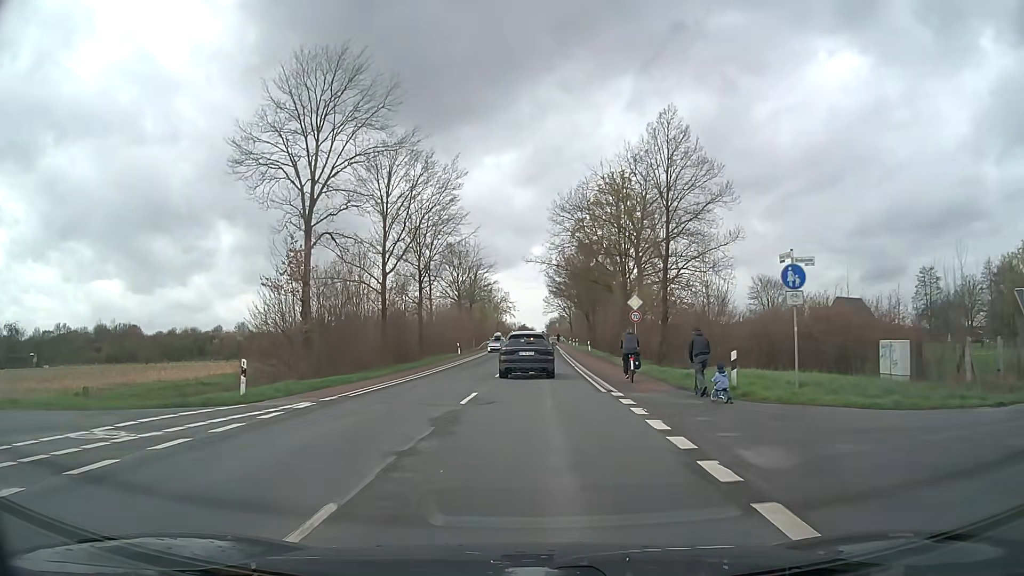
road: secondary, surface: asphalt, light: Day
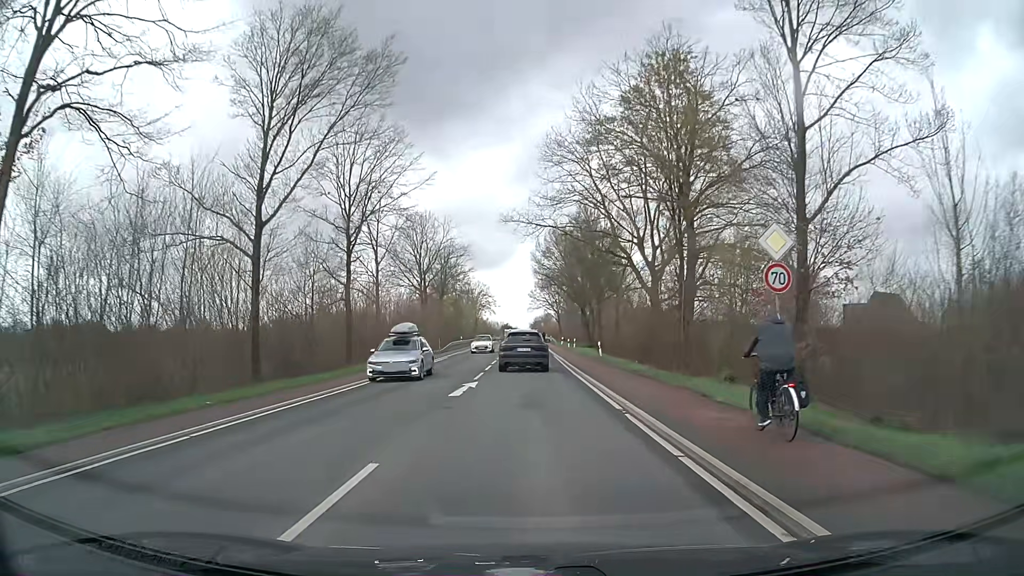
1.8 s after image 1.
(+0.2, +22.6) m; +1°
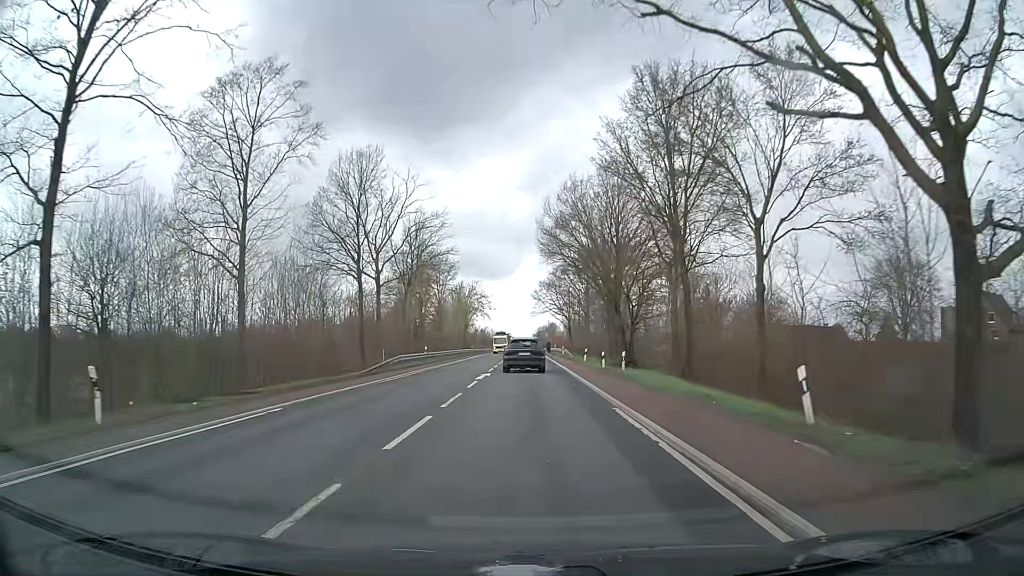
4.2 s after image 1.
(+0.1, +32.2) m; 0°
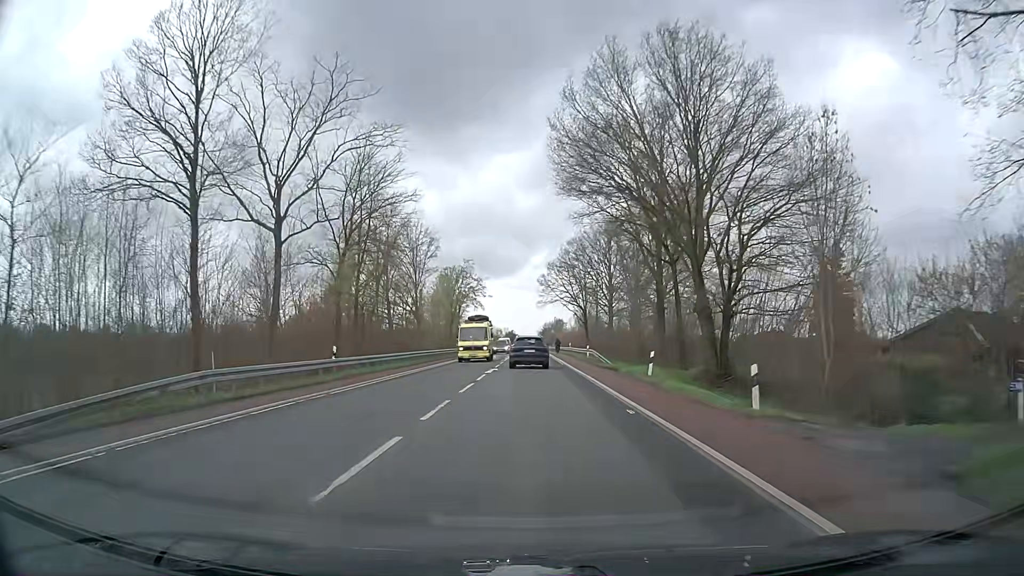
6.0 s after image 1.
(0.0, +27.5) m; 0°
(0, +10) (0, +20) (0, +30) (0, +40) (0, +50) (0, +60) (0, +70) (0, +80) (0, +90) (0, +100) m
